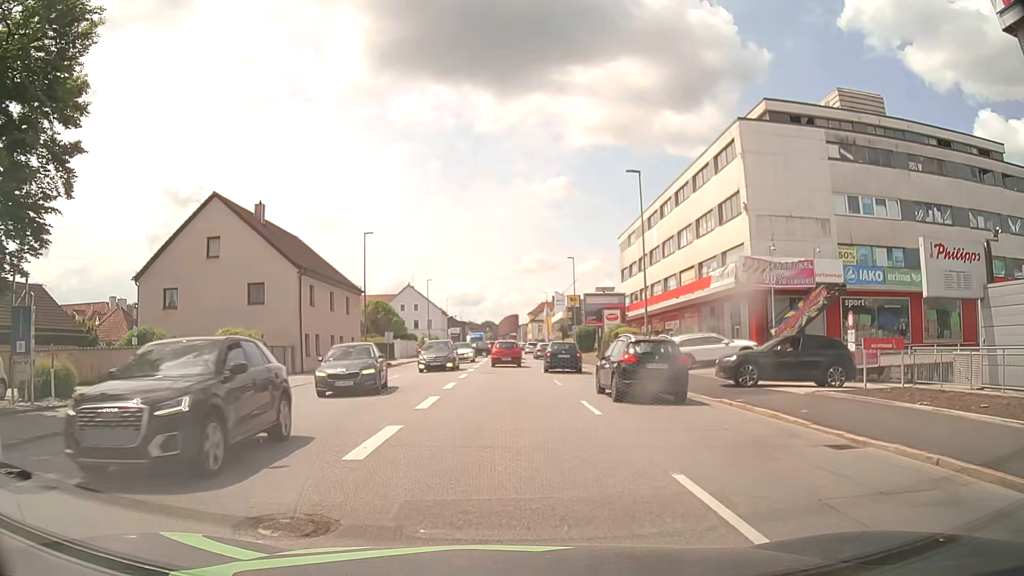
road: tertiary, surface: asphalt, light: Day
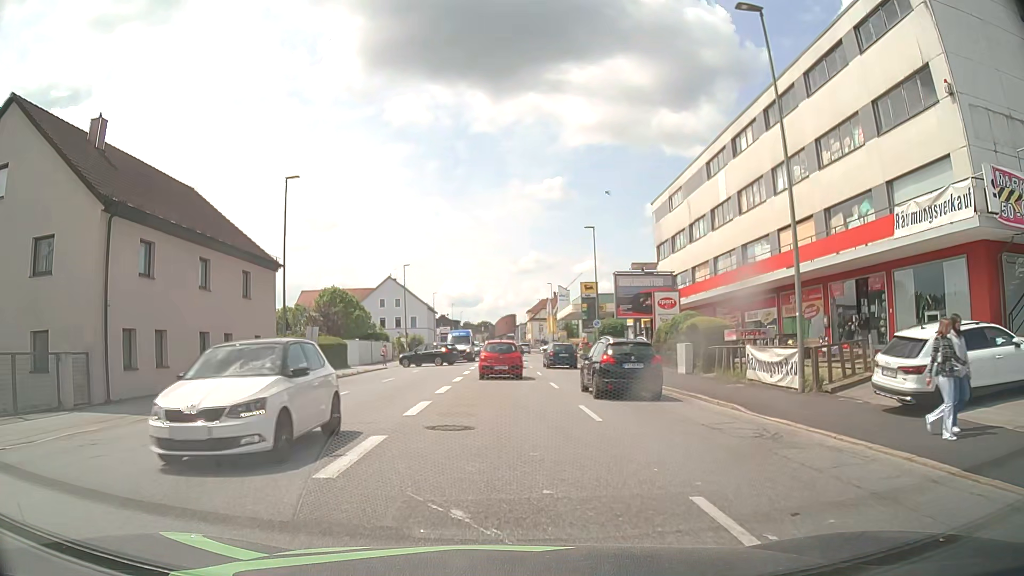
(+0.1, +19.1) m; 0°
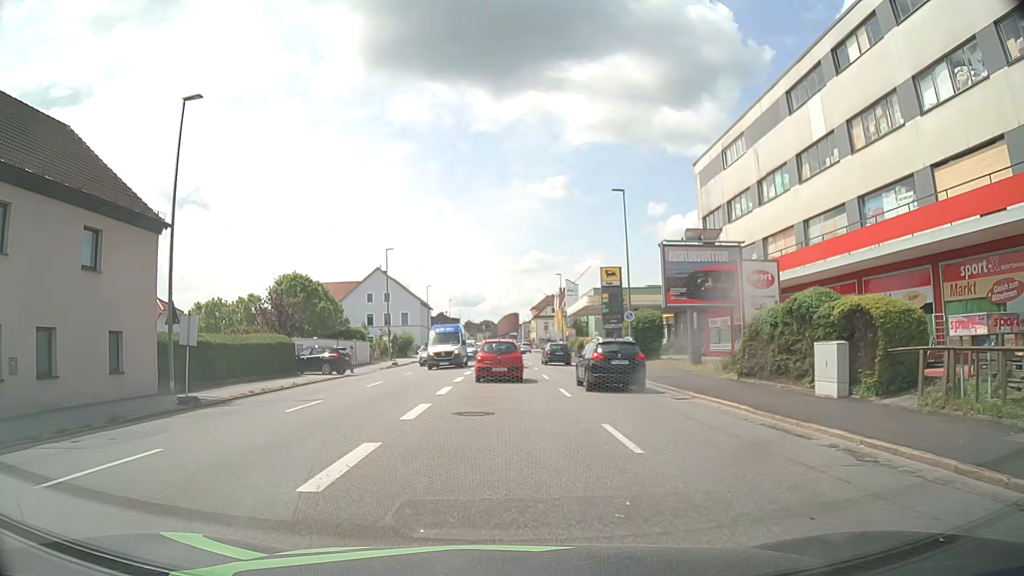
(0.0, +12.7) m; 0°
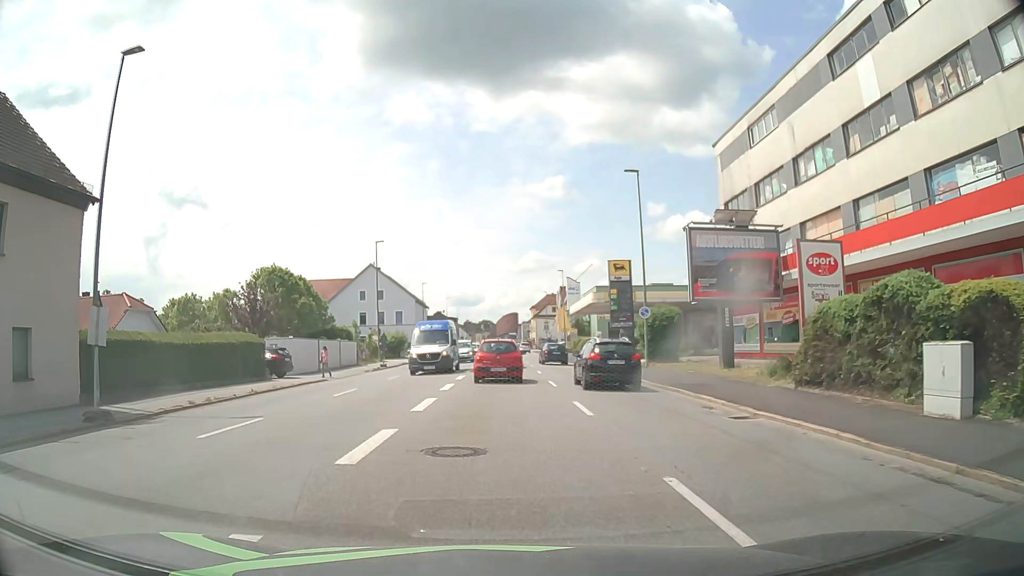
(0.0, +4.7) m; 0°
